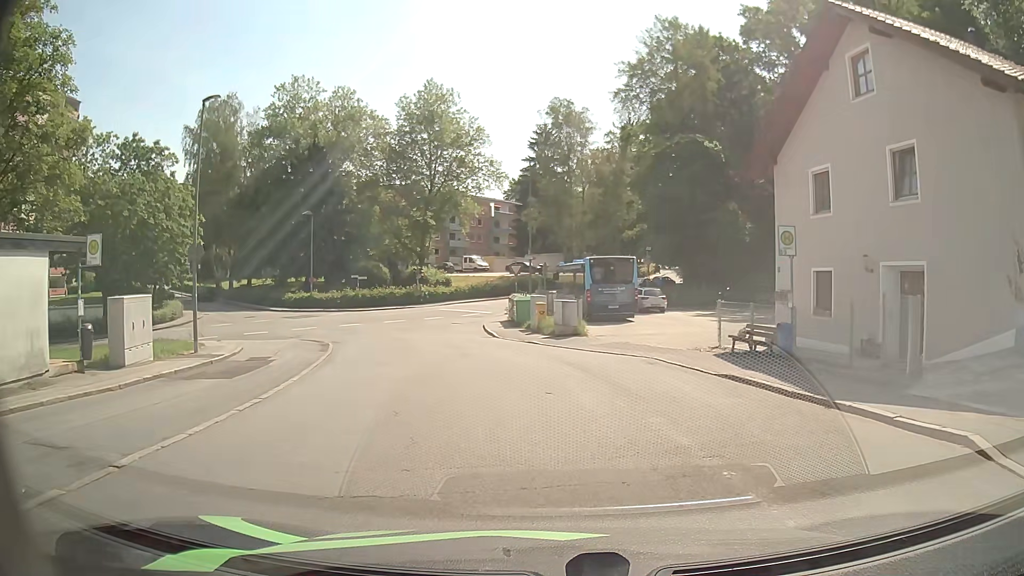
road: residential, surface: asphalt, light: Day
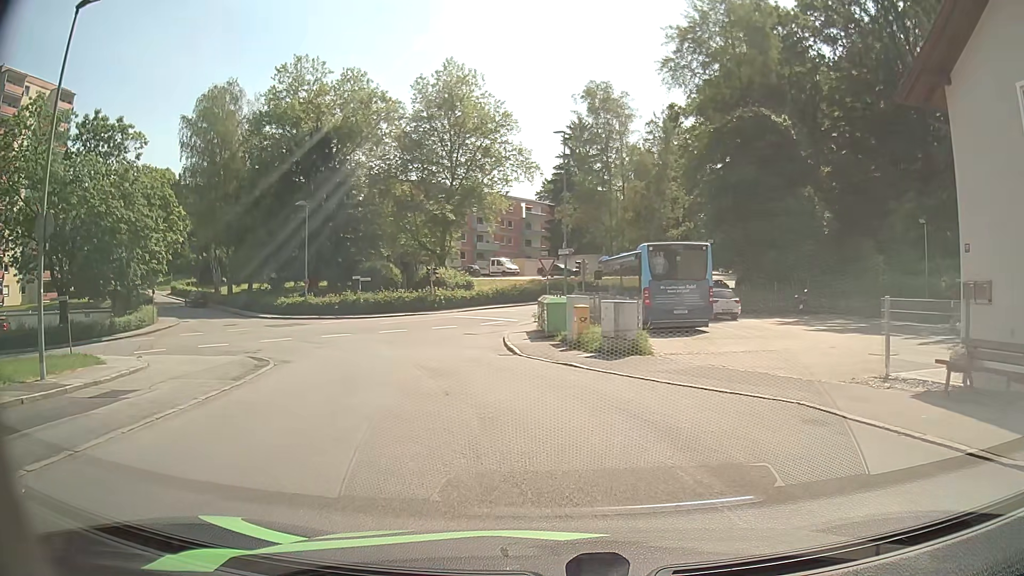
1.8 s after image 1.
(-0.1, +8.8) m; -2°
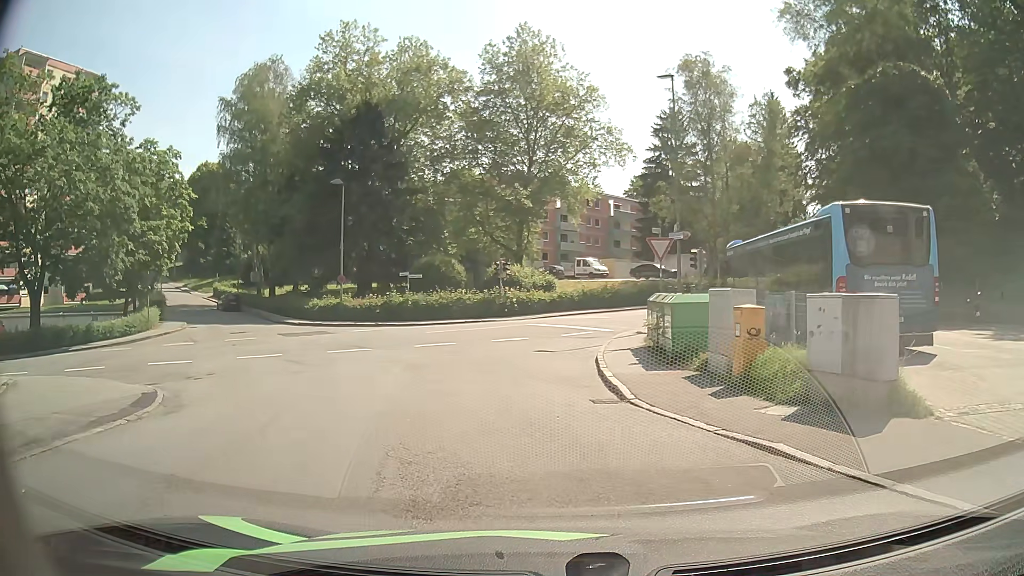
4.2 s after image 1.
(-0.6, +10.0) m; -7°
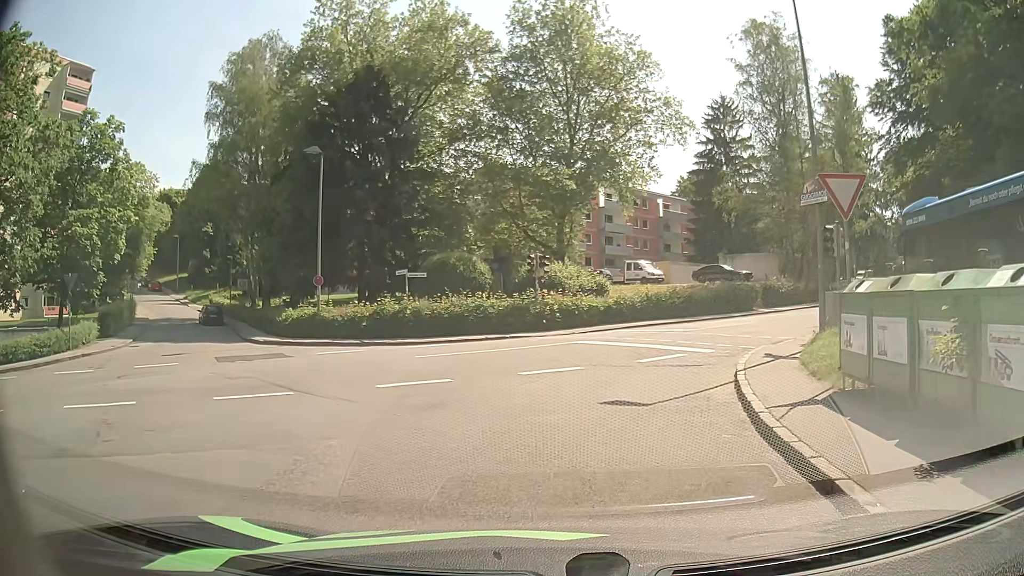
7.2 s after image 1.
(-0.4, +10.4) m; -4°
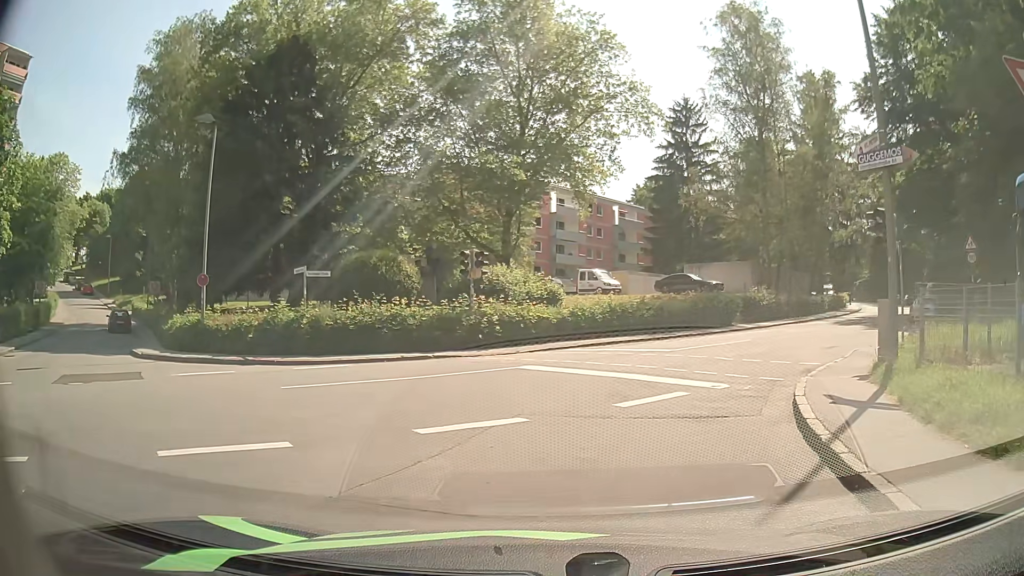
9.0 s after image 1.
(+0.2, +5.9) m; +4°
